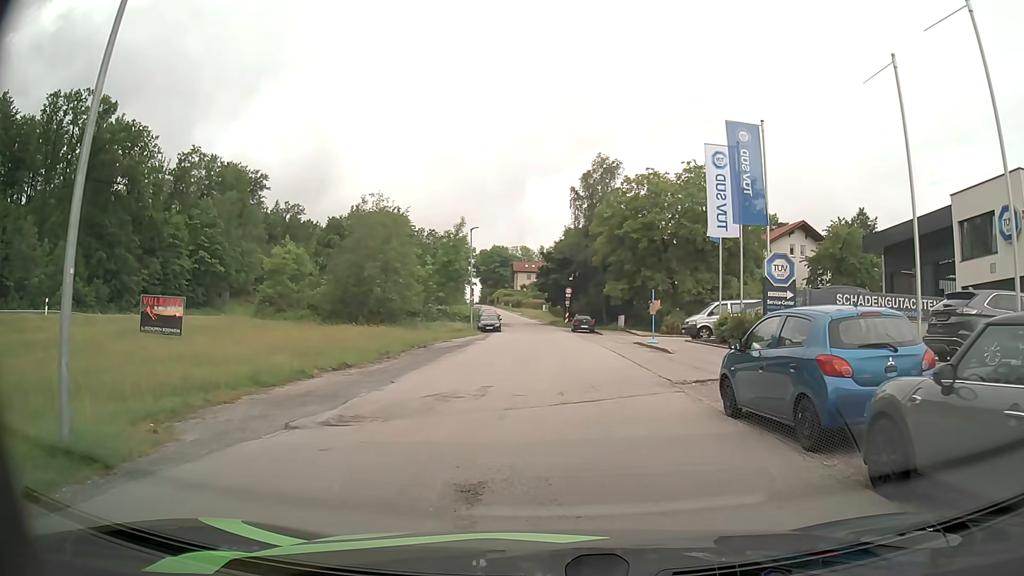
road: residential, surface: asphalt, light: Day
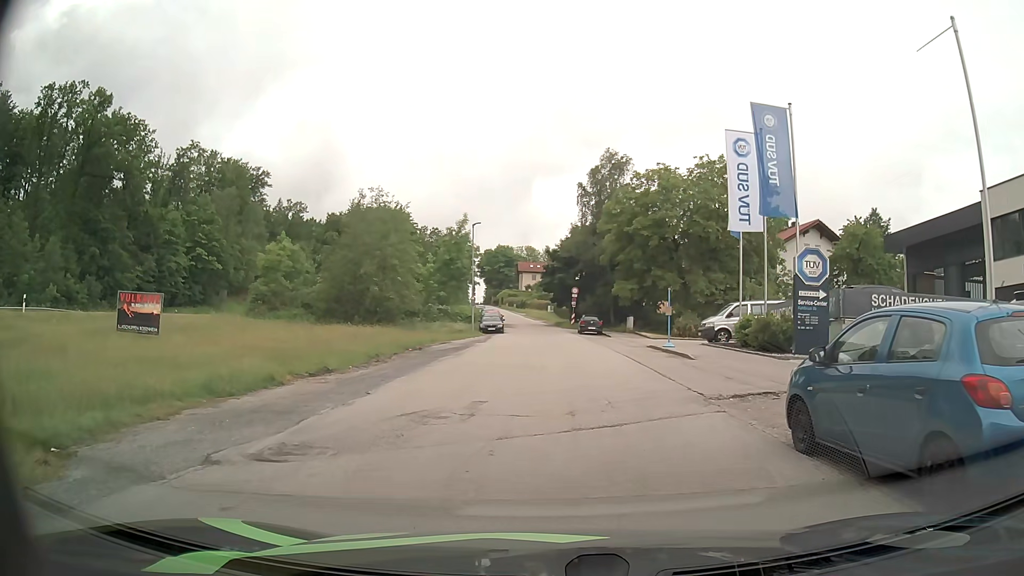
(0.0, +2.5) m; 0°
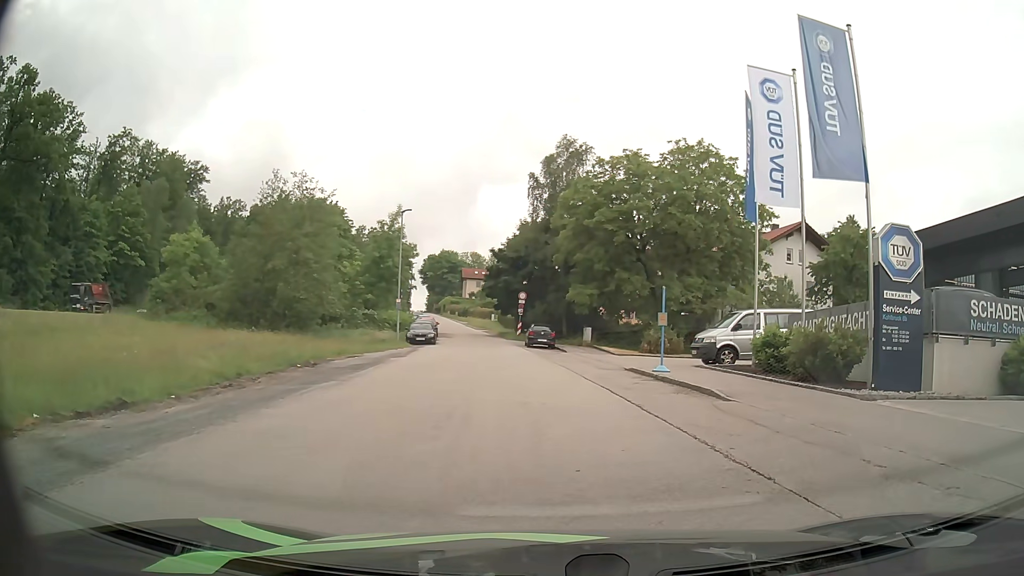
(+0.1, +8.4) m; +6°
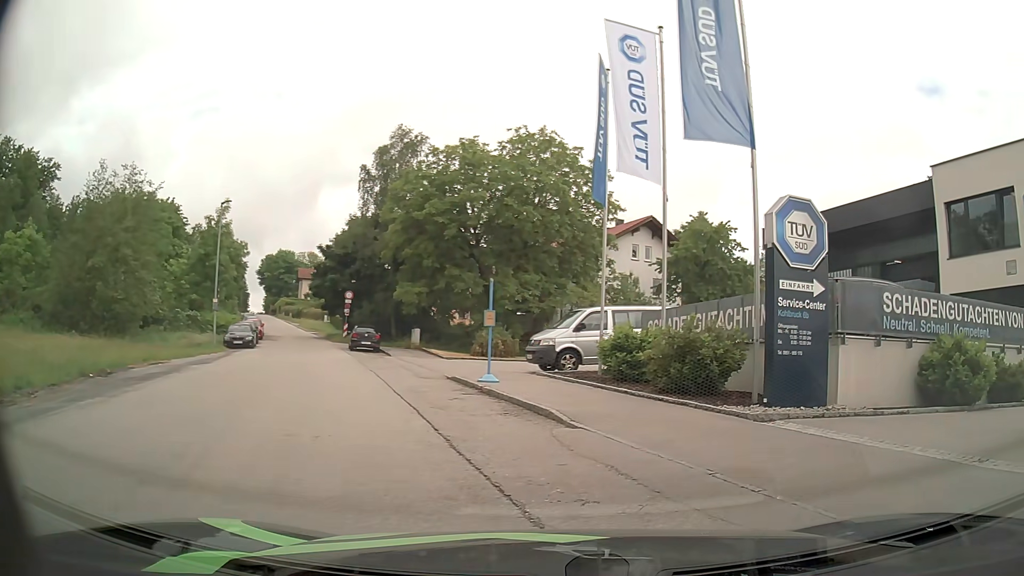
(+0.3, +3.2) m; +15°
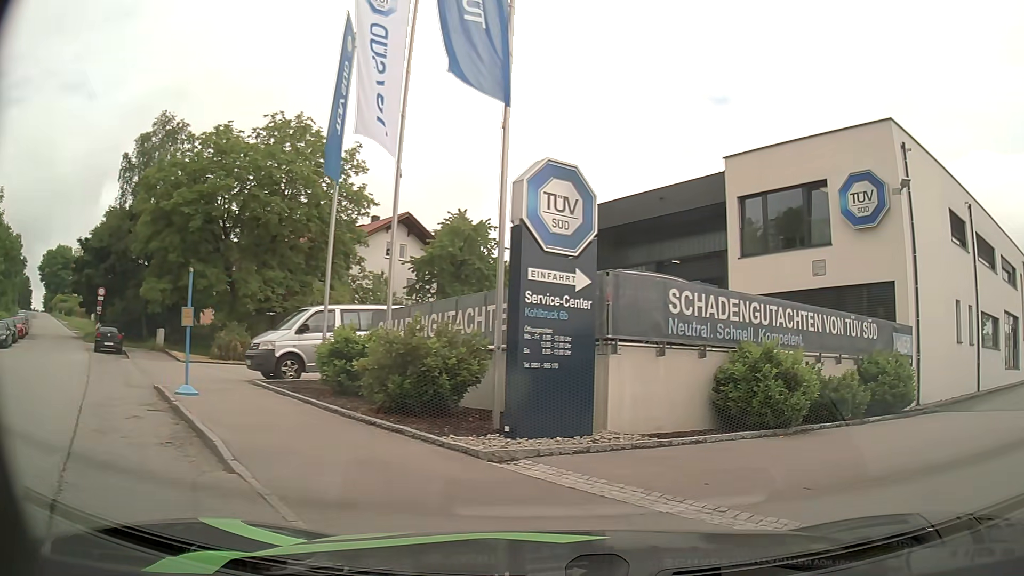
(+0.4, +2.8) m; +17°
